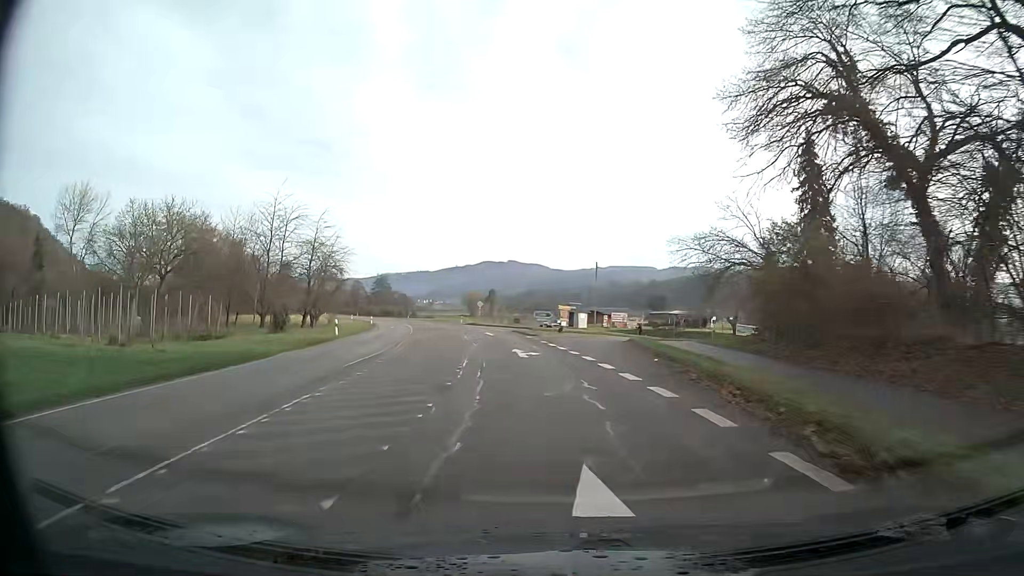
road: secondary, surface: asphalt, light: Day
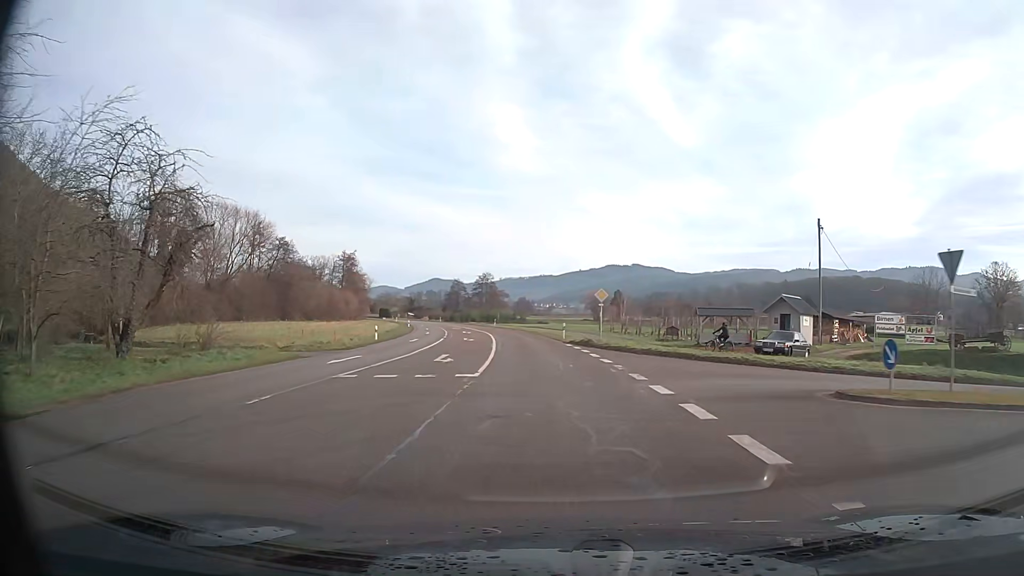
(-4.4, +47.4) m; -10°
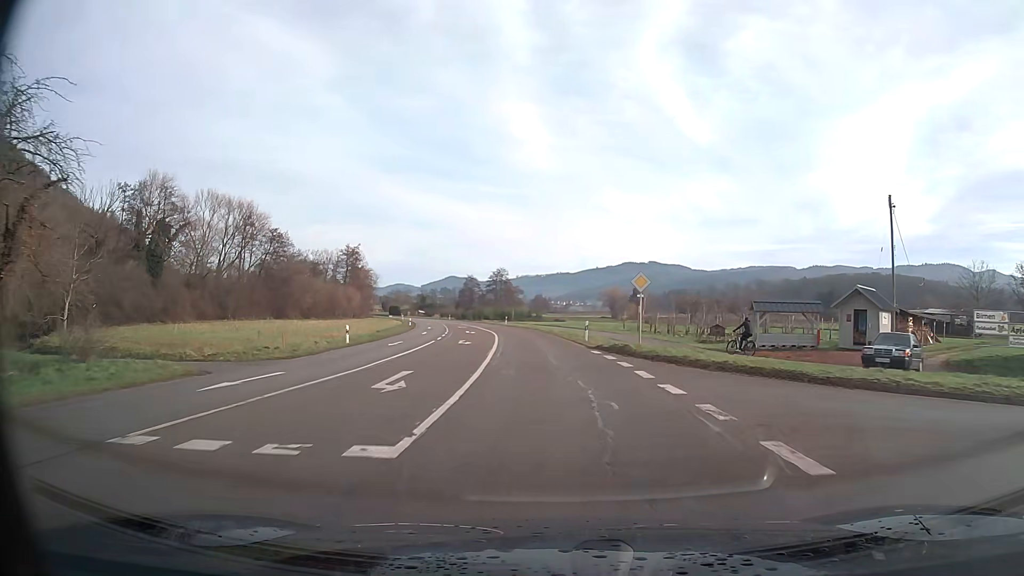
(-0.1, +9.7) m; -1°
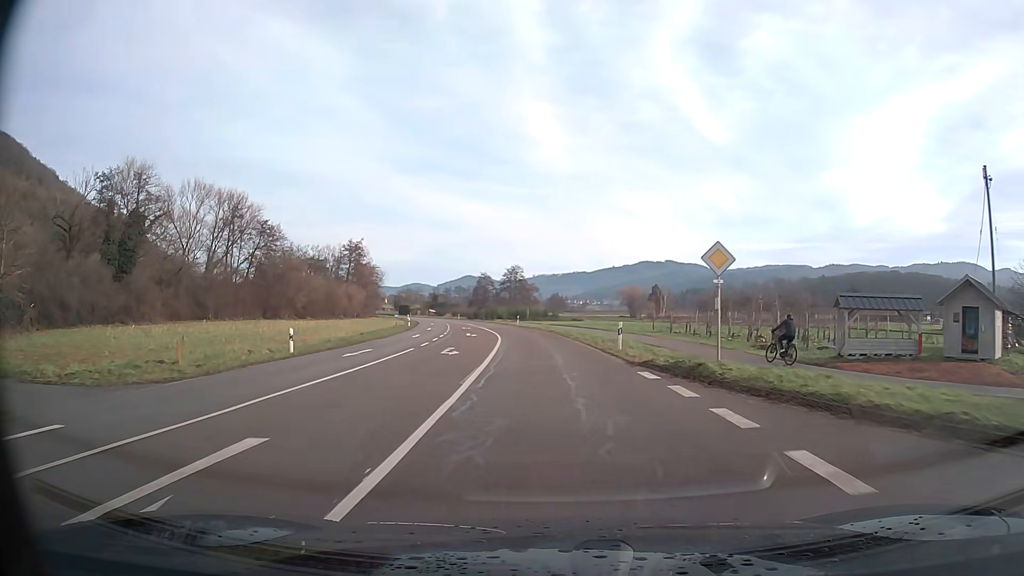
(-0.1, +9.8) m; -1°
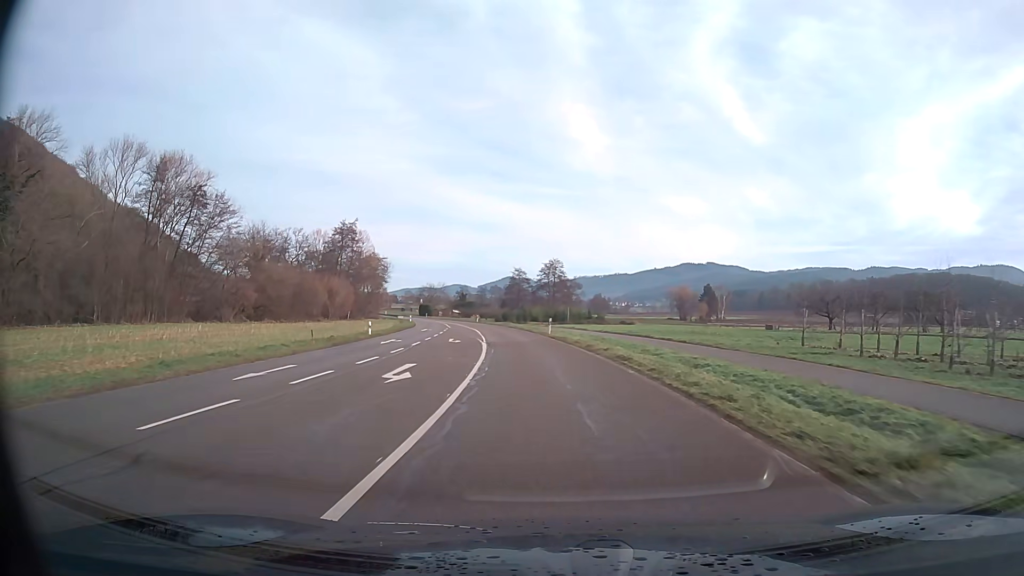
(-0.9, +29.7) m; -4°
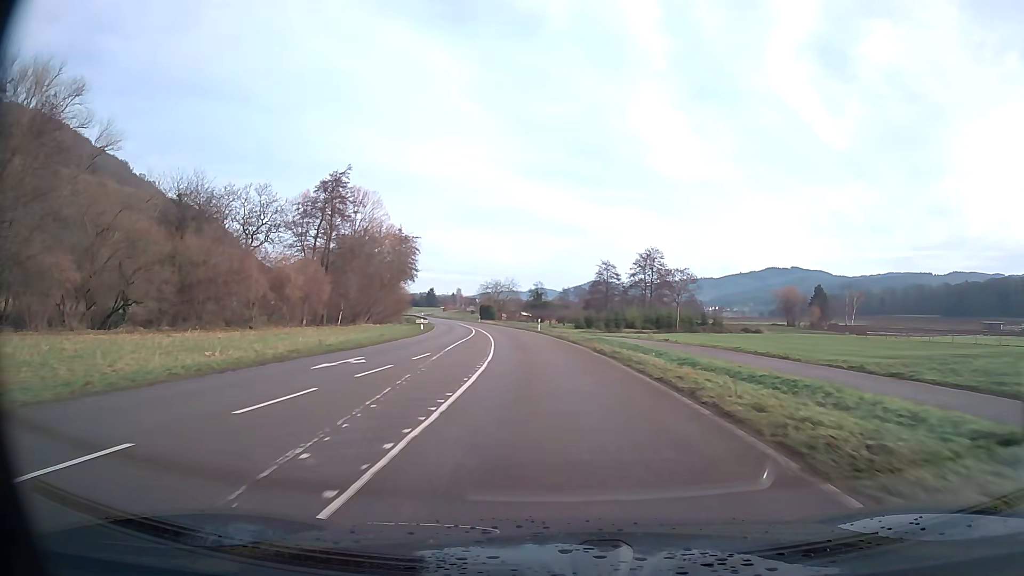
(-2.6, +41.1) m; -7°
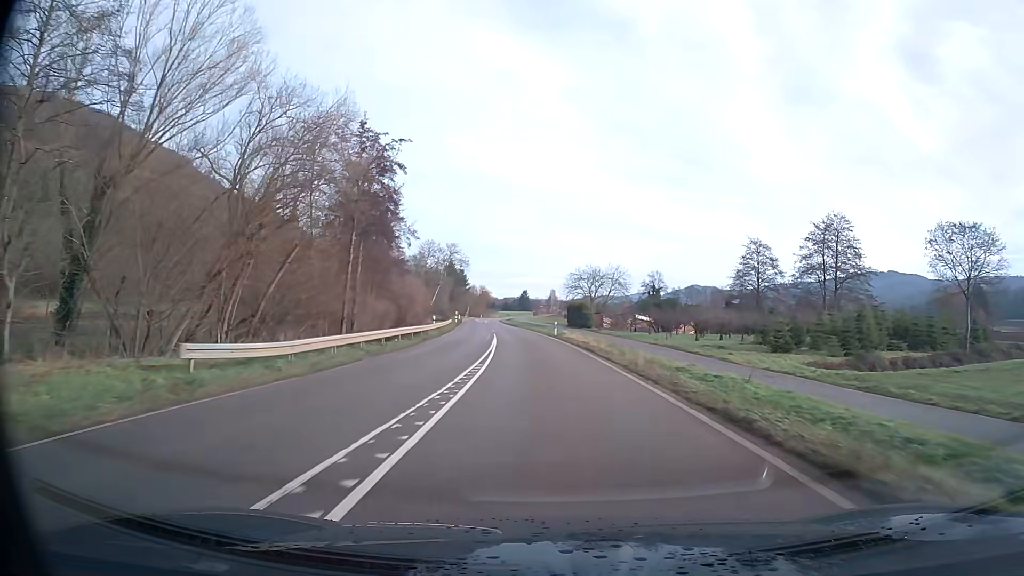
(-4.3, +55.6) m; -8°
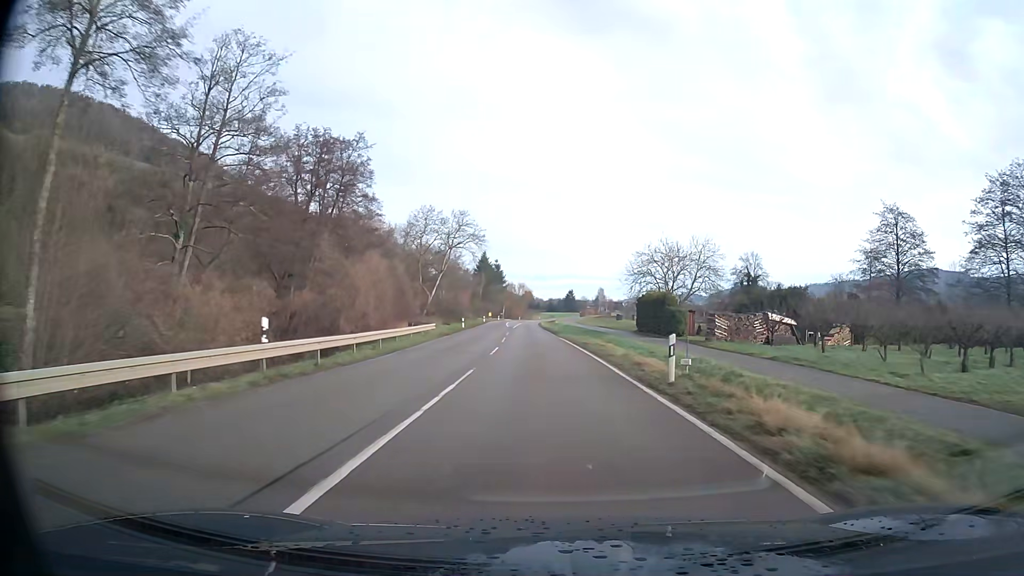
(-1.2, +35.2) m; -4°
